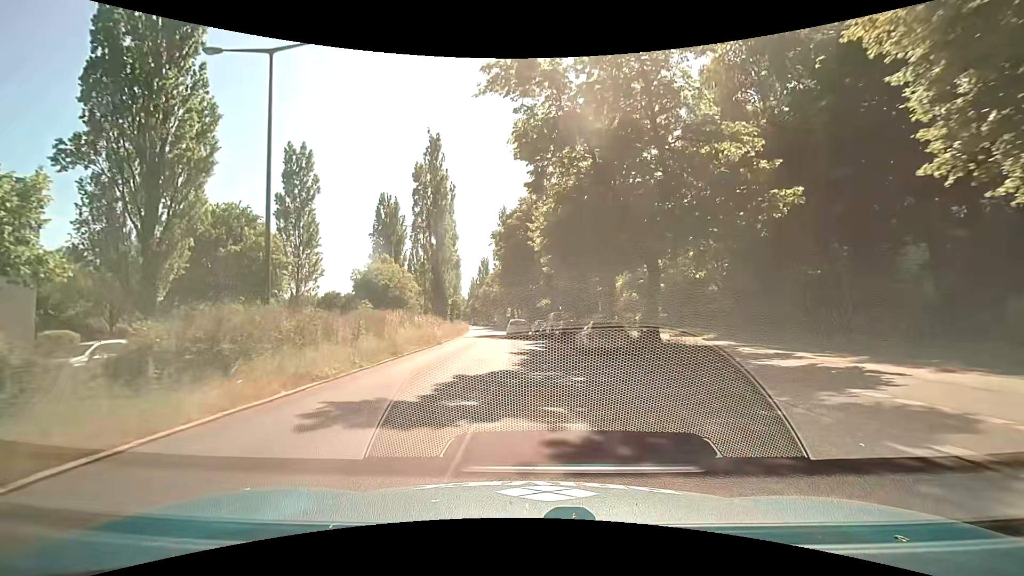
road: secondary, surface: asphalt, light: Day
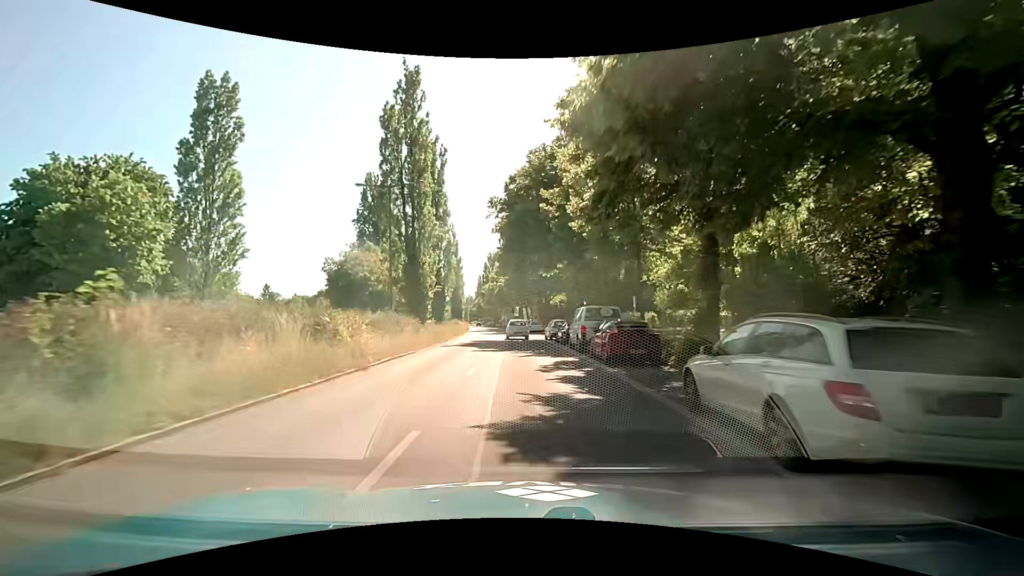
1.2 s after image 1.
(-0.4, +14.7) m; -3°
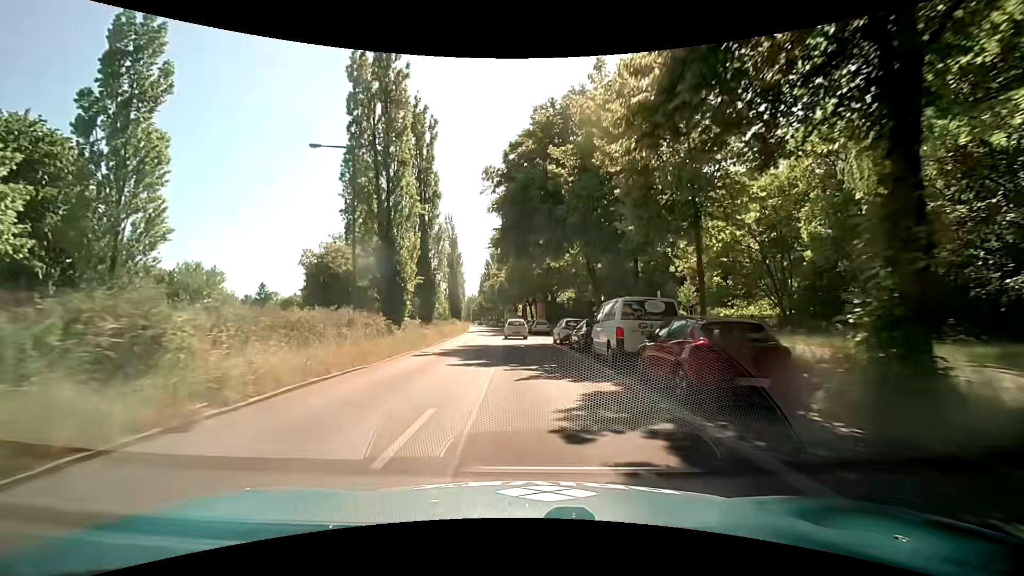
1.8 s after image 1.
(0.0, +7.5) m; 0°
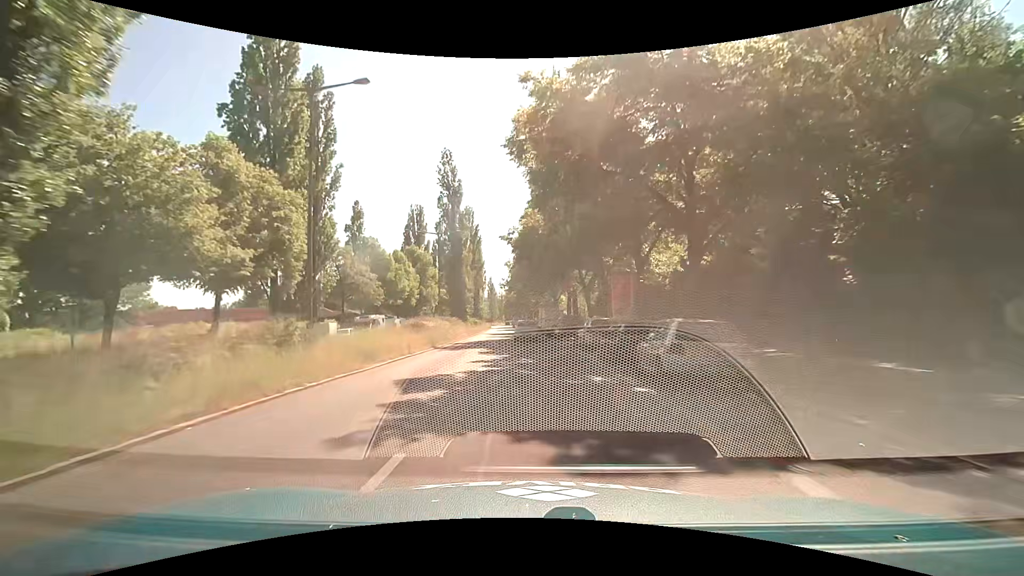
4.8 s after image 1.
(-1.2, +38.7) m; -4°
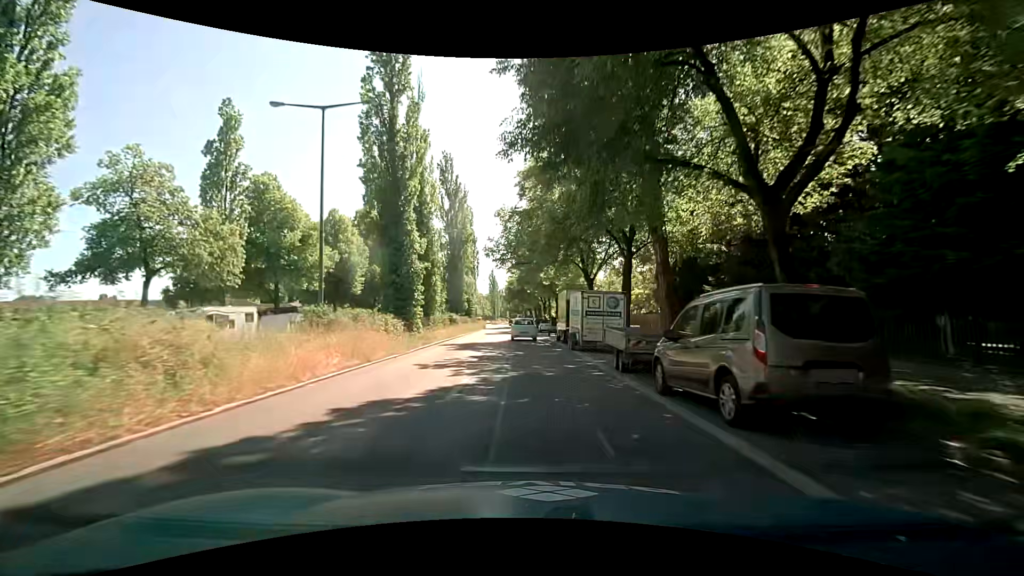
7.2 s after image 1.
(-0.4, +29.9) m; -2°
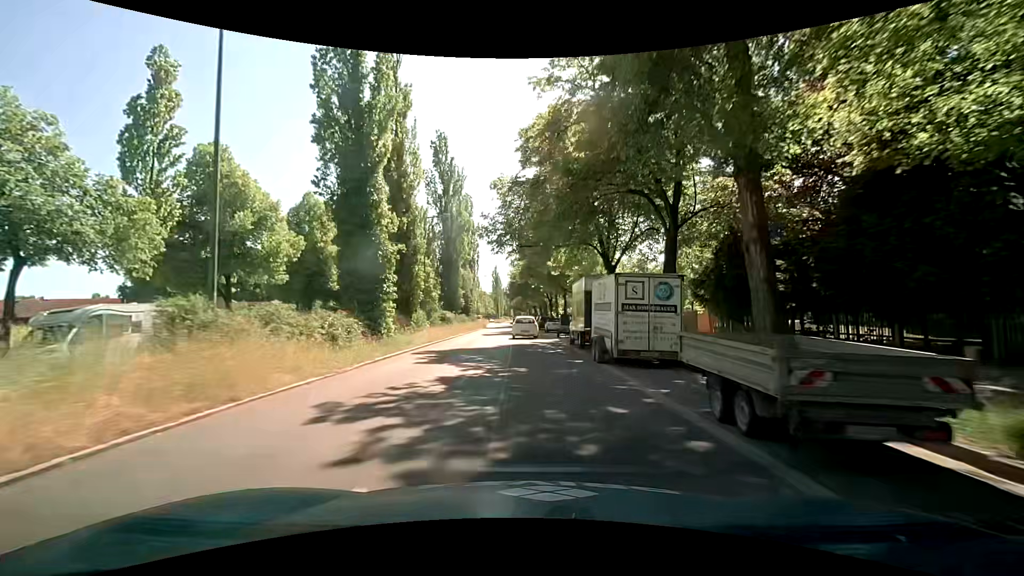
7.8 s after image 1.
(+0.1, +7.3) m; 0°
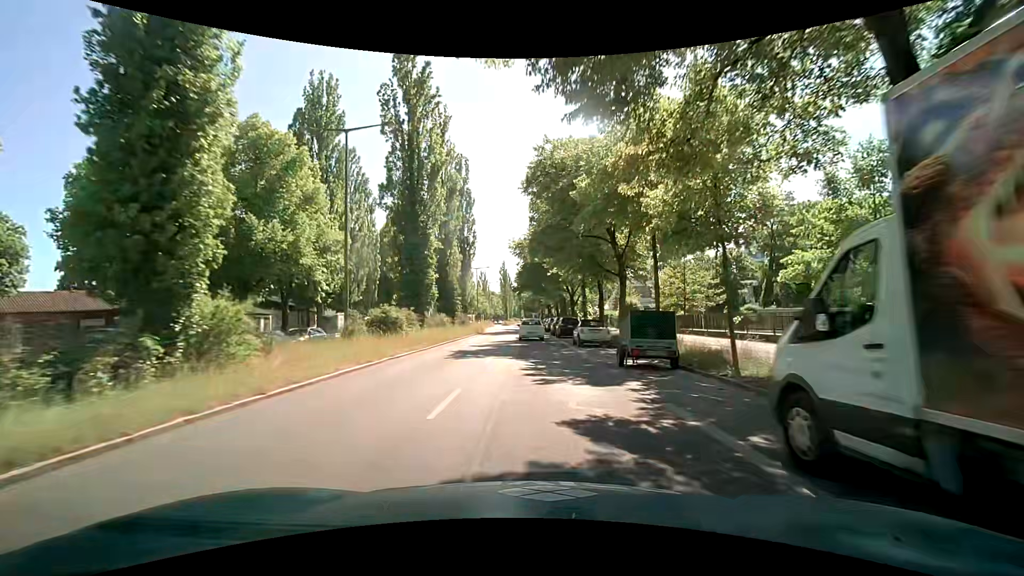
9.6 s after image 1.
(-0.2, +21.3) m; -3°
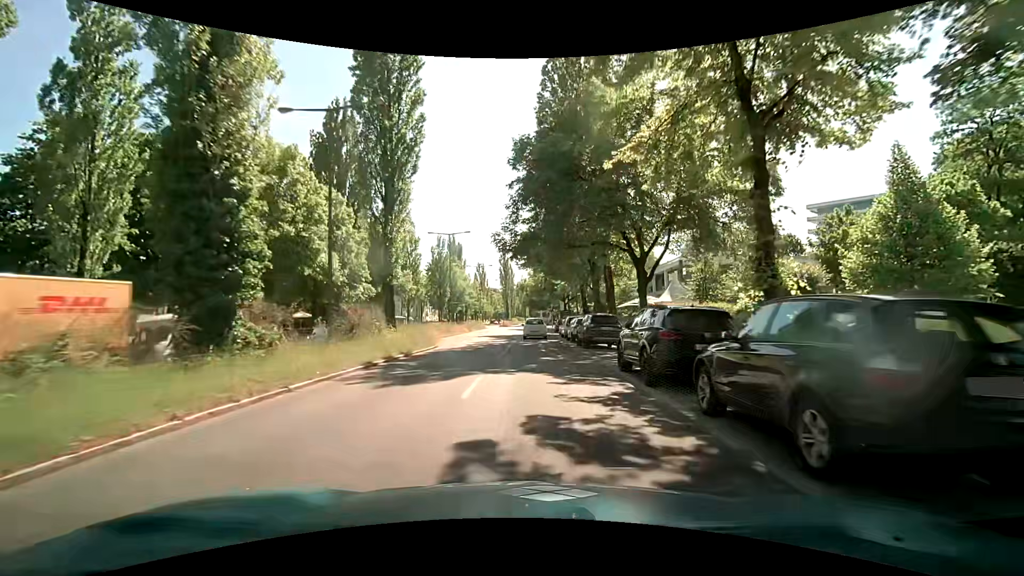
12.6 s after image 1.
(+0.9, +34.3) m; +1°
